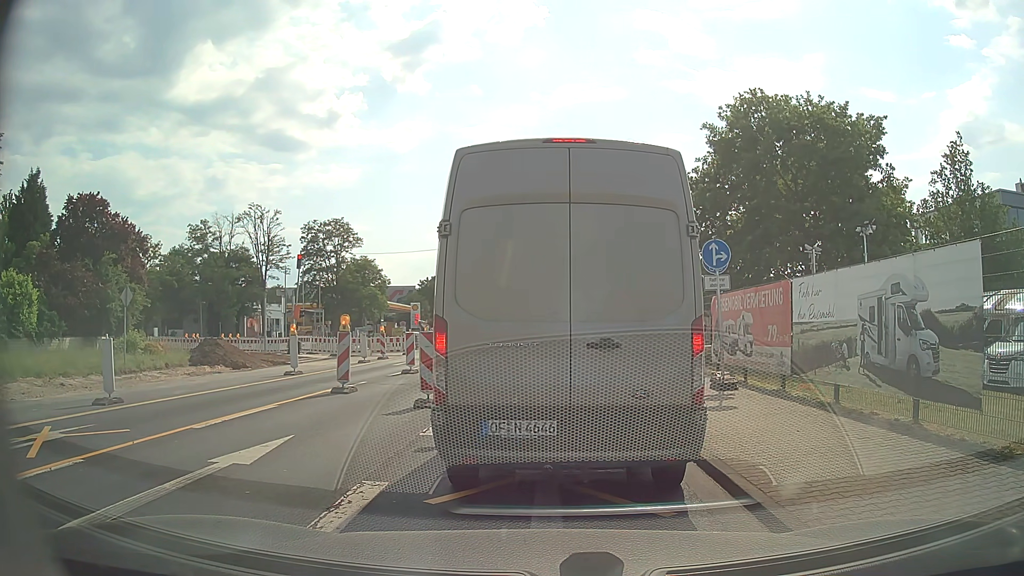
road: secondary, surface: asphalt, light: Day
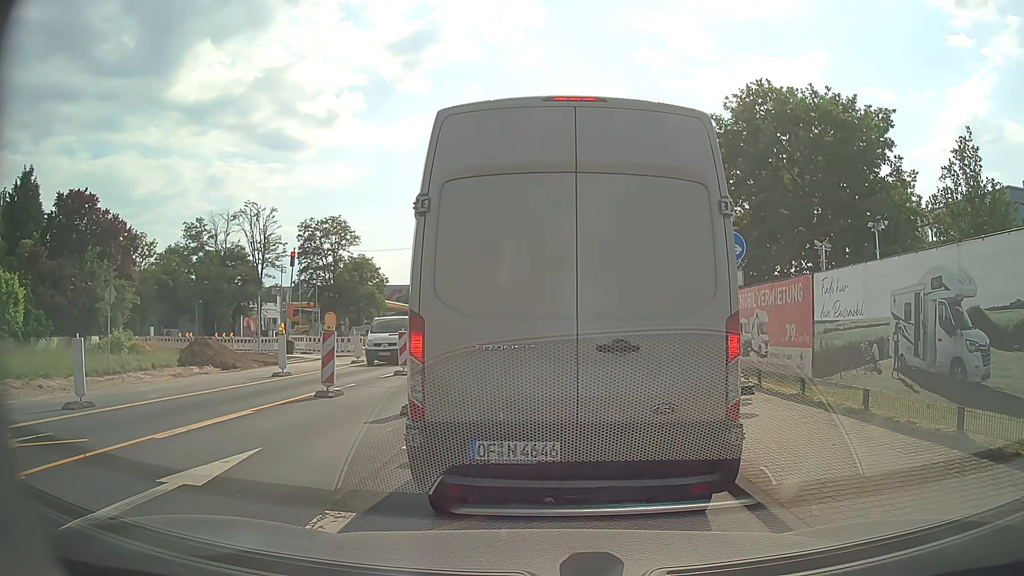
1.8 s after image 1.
(0.0, +1.1) m; 0°
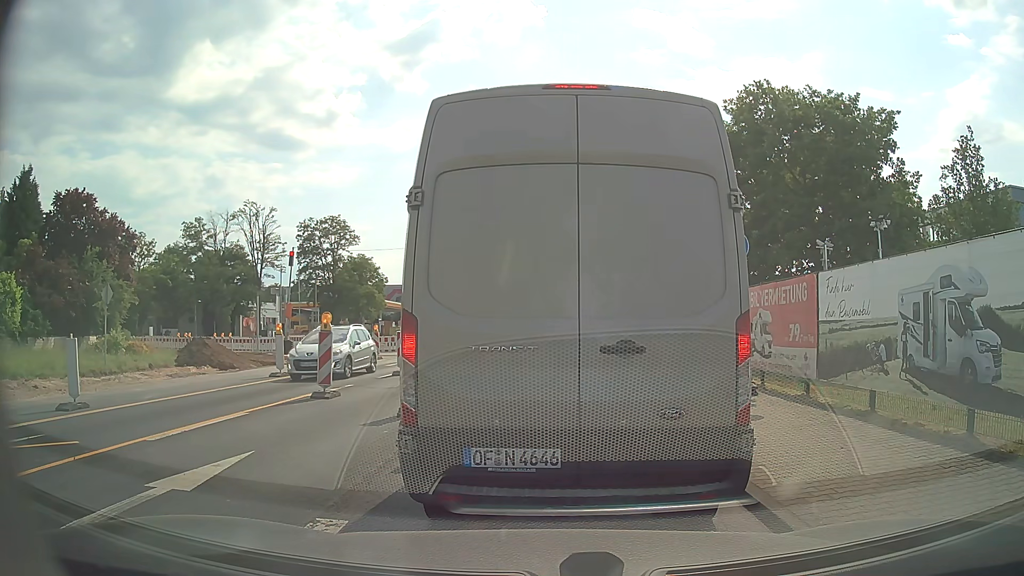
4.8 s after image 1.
(0.0, +0.3) m; 0°
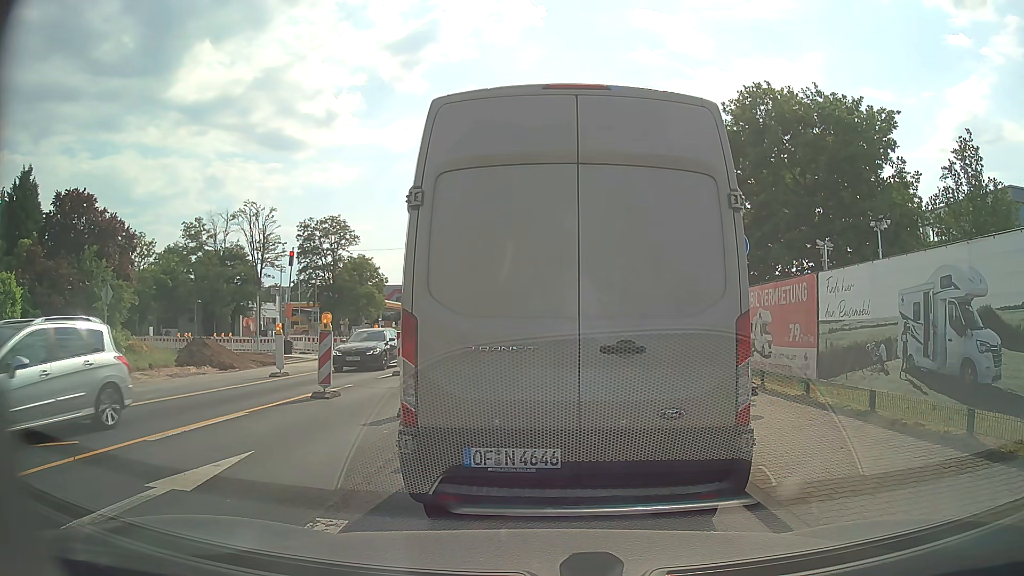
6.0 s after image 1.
(0.0, 0.0) m; 0°
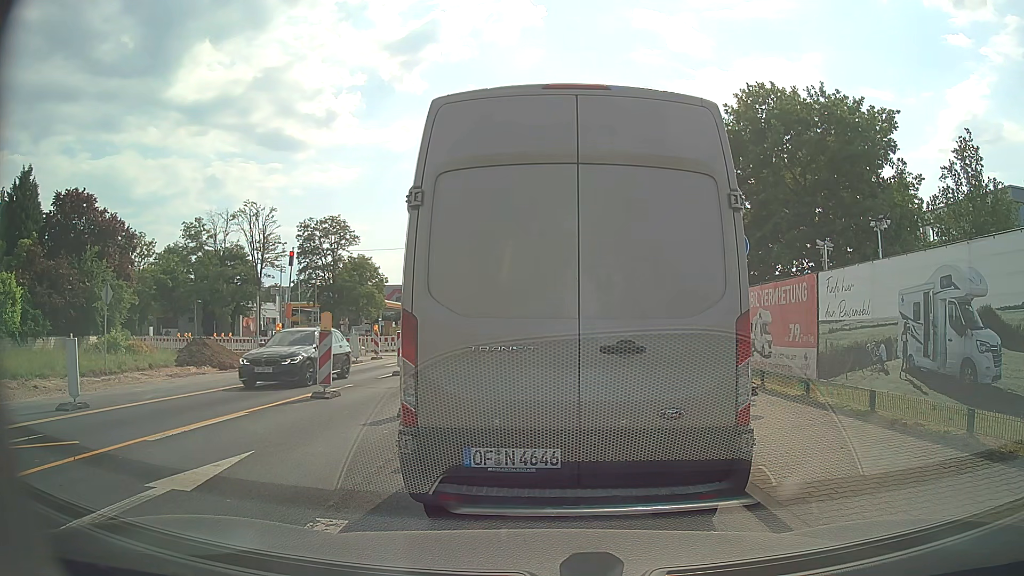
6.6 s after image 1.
(0.0, 0.0) m; 0°
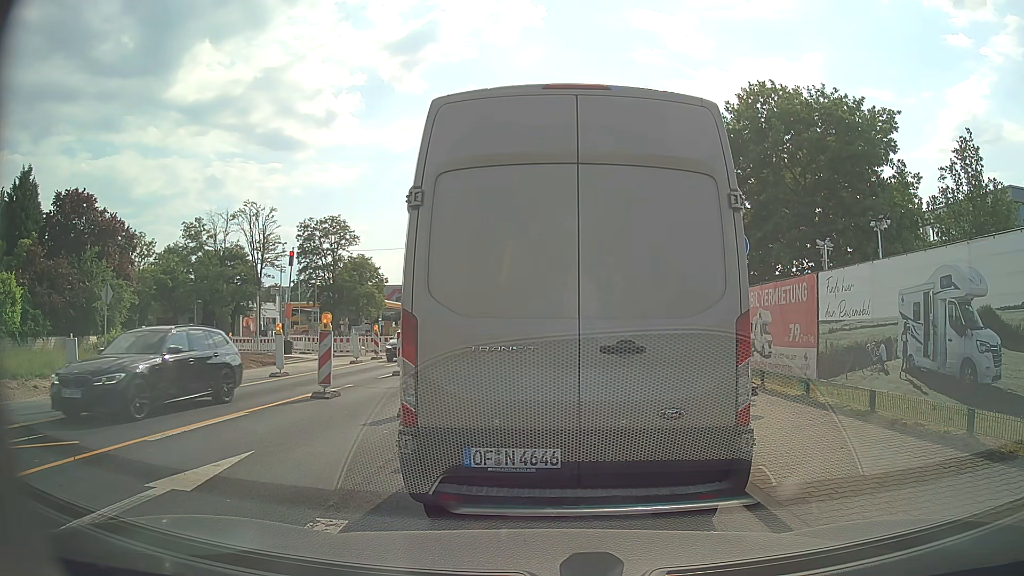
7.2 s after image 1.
(0.0, 0.0) m; 0°
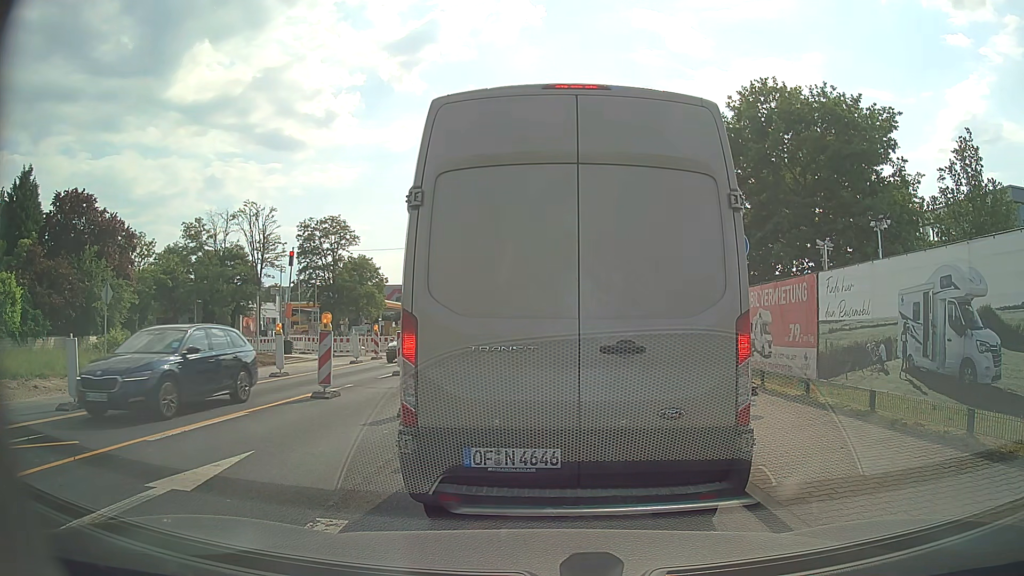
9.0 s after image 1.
(0.0, 0.0) m; 0°
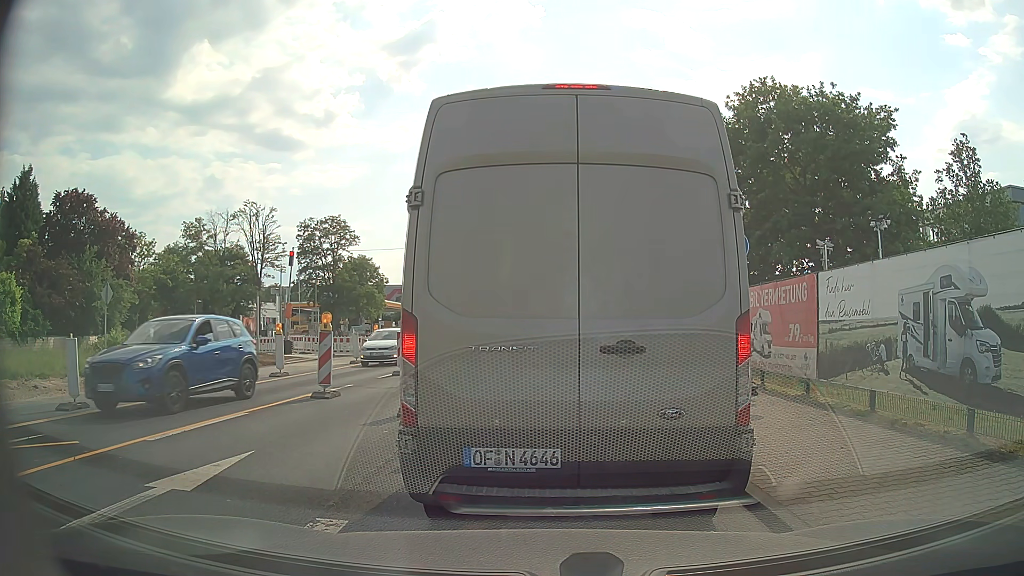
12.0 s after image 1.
(0.0, 0.0) m; 0°
